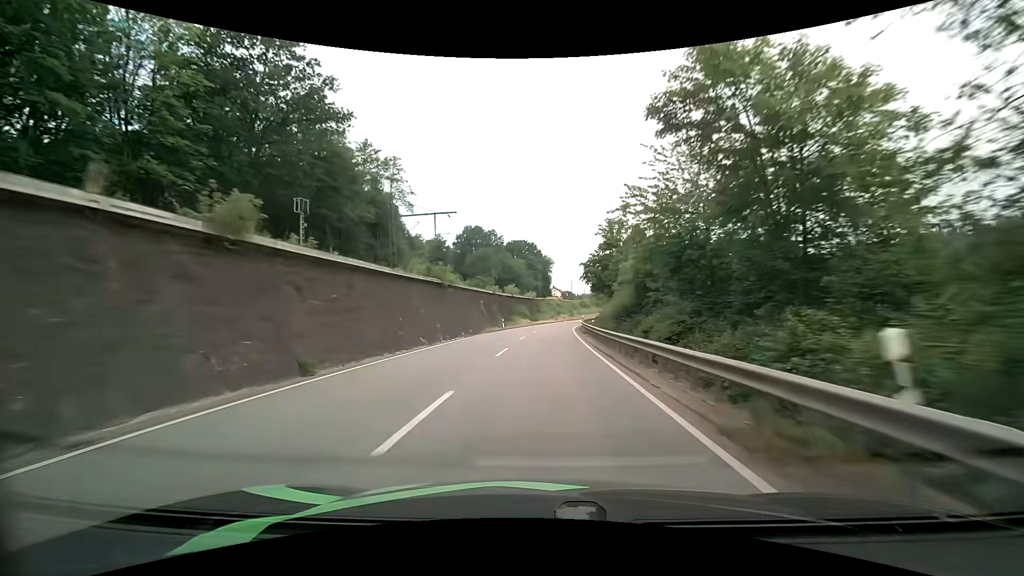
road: primary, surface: asphalt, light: Day
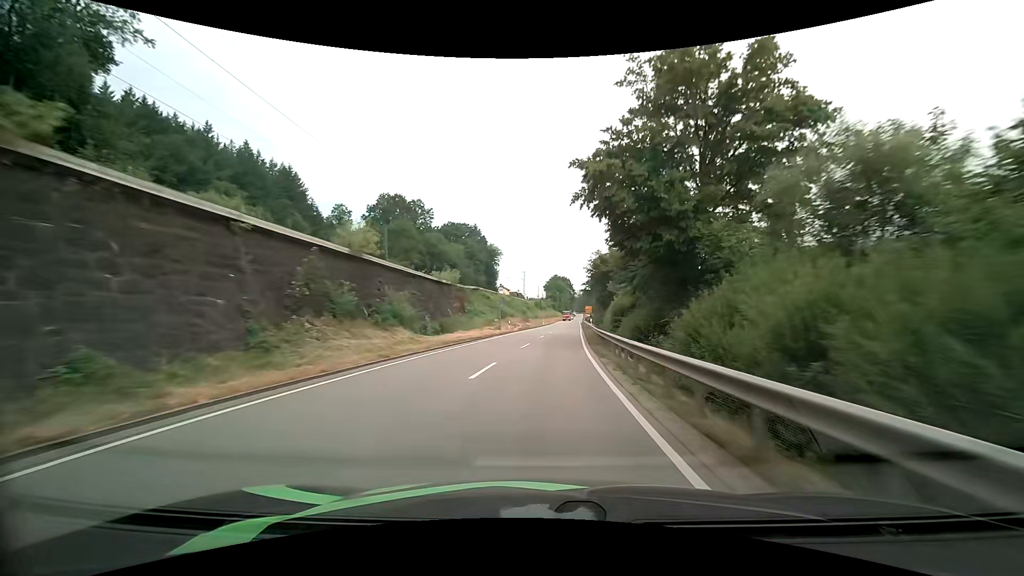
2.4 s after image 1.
(+2.3, +53.2) m; +6°
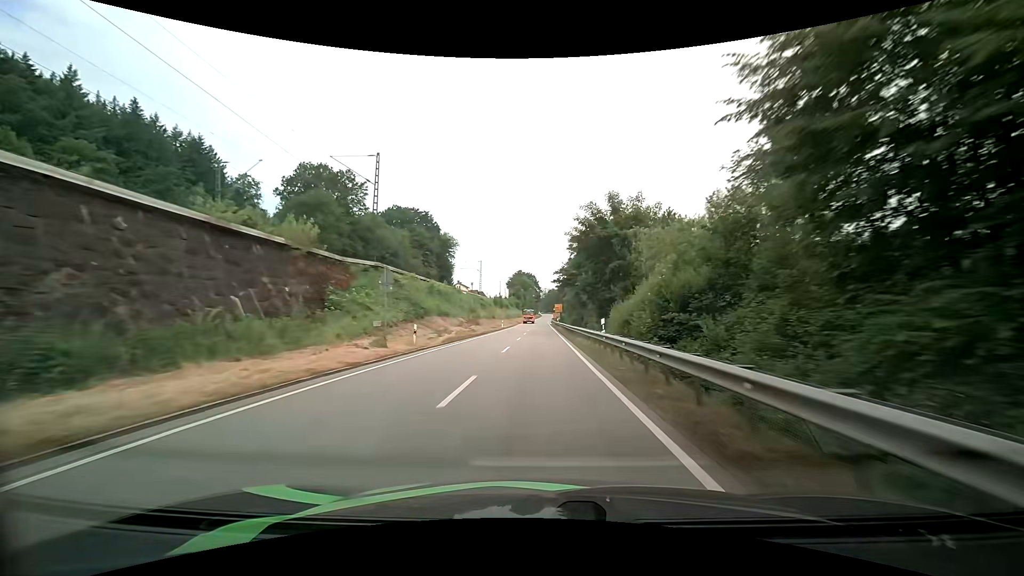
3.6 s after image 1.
(+0.8, +27.4) m; +4°
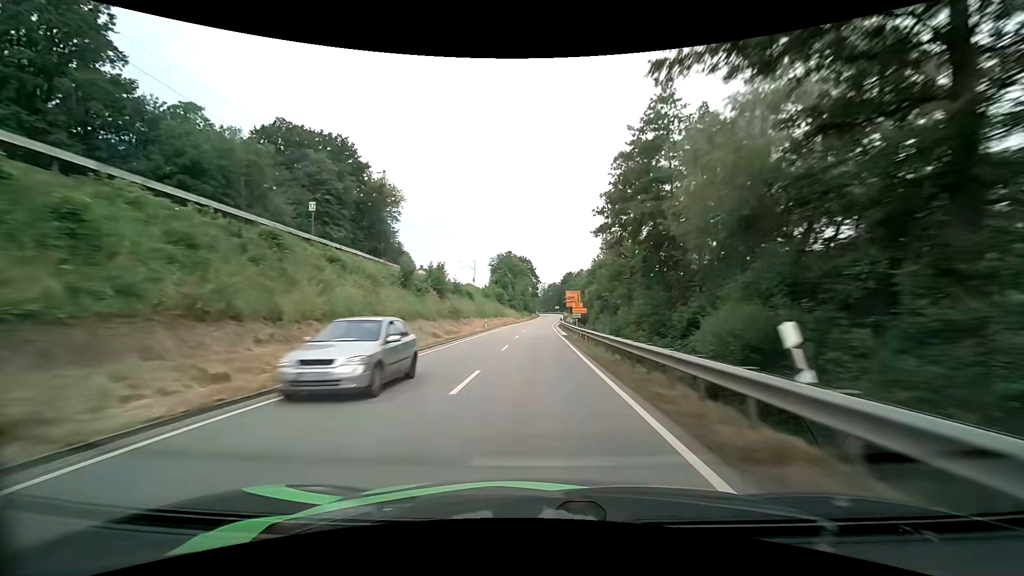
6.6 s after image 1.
(+1.1, +70.2) m; +1°
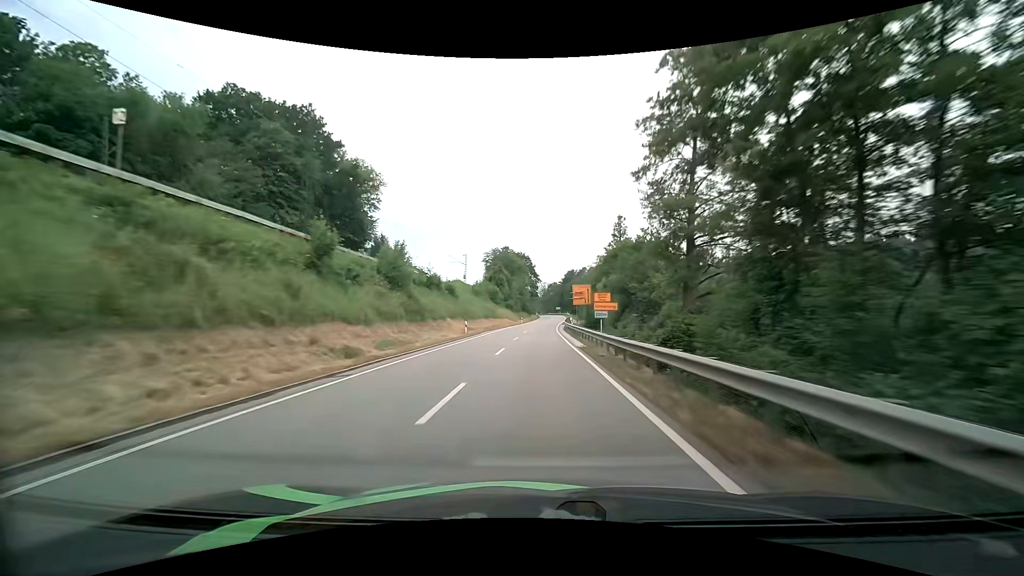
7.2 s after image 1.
(0.0, +14.5) m; 0°
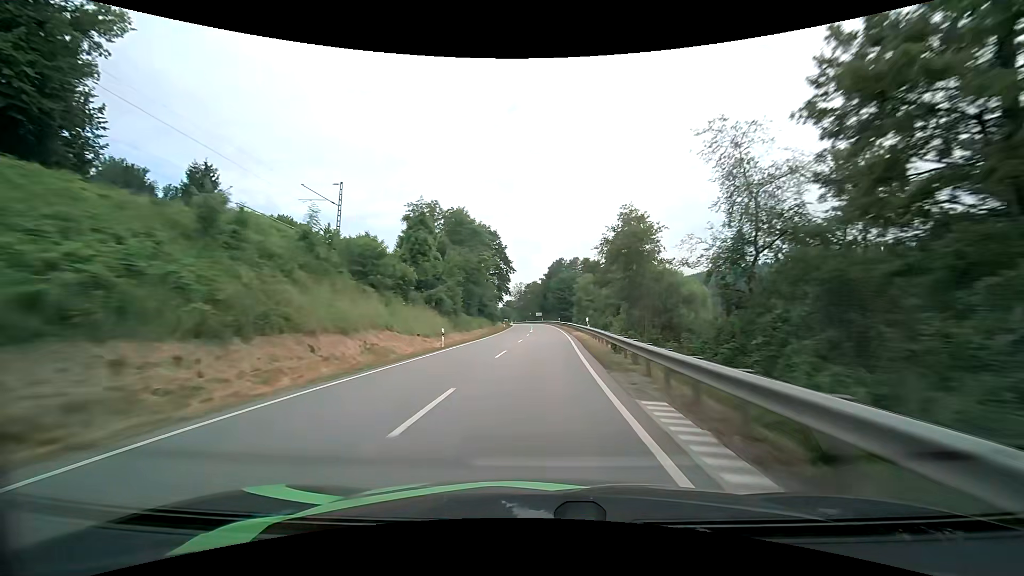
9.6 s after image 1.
(+0.8, +60.4) m; +2°
(0, +10) (0, +20) (0, +30) (0, +40) (+1, +50) (+1, +60) (+1, +70) (+1, +80) (0, +90) (0, +100) m
